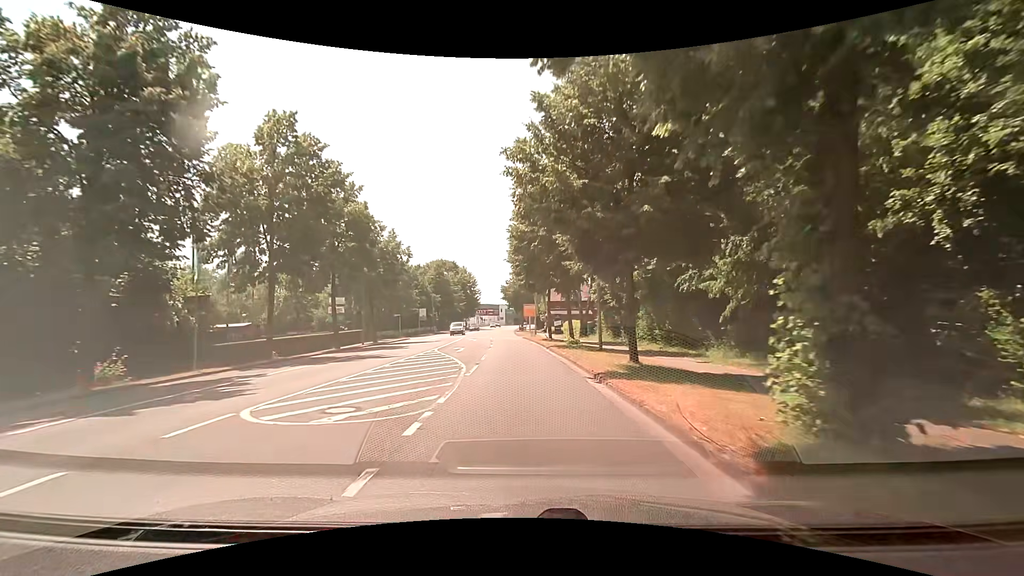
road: secondary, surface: asphalt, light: Day
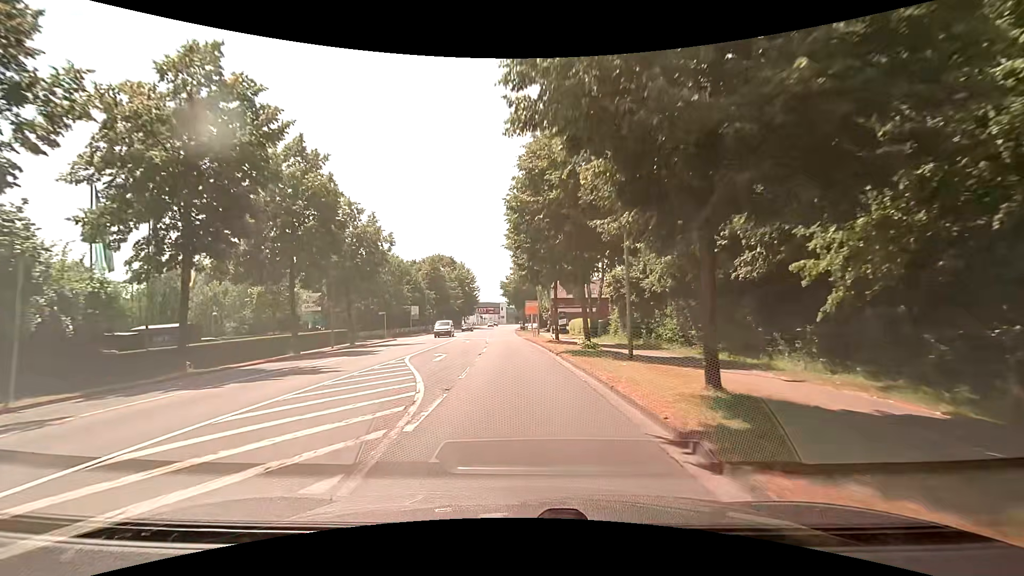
(0.0, +7.0) m; +1°
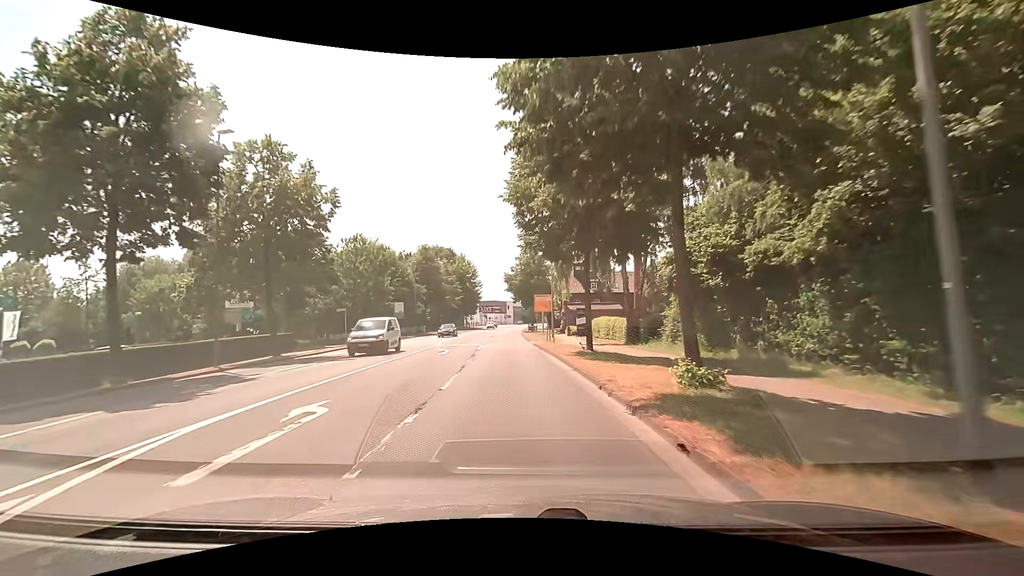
(-0.2, +14.1) m; -2°
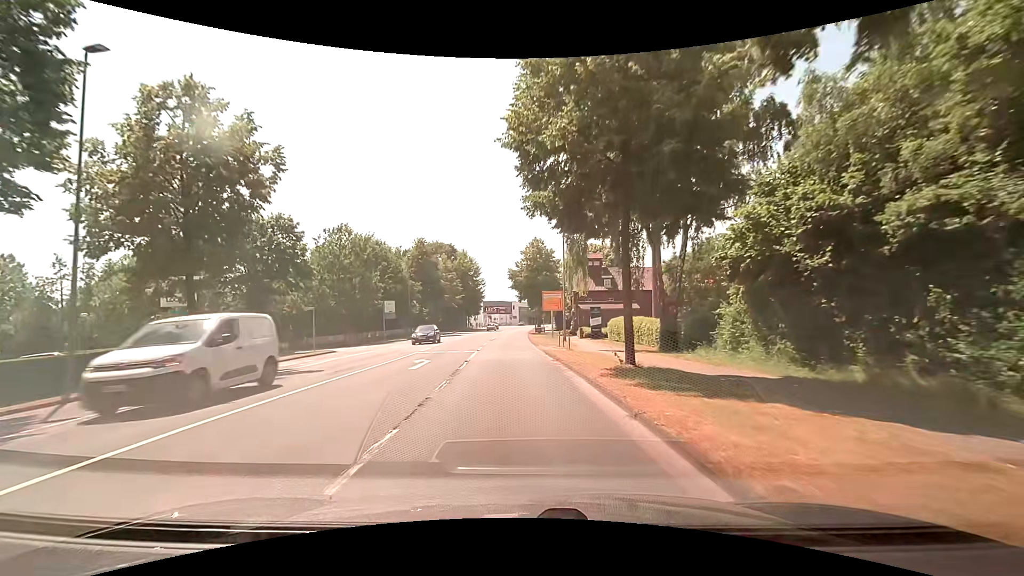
(0.0, +7.1) m; 0°
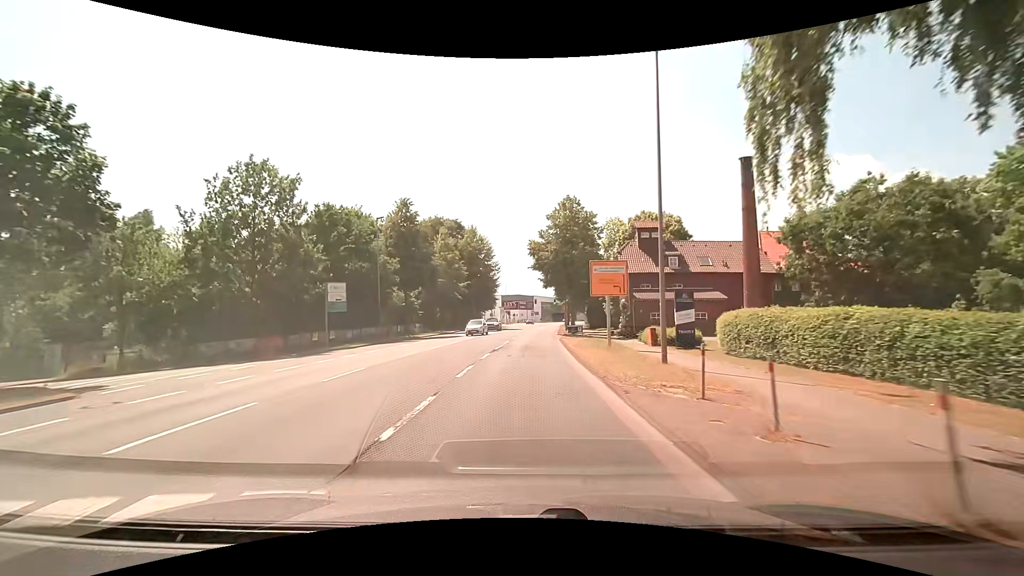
(-0.6, +21.4) m; -3°
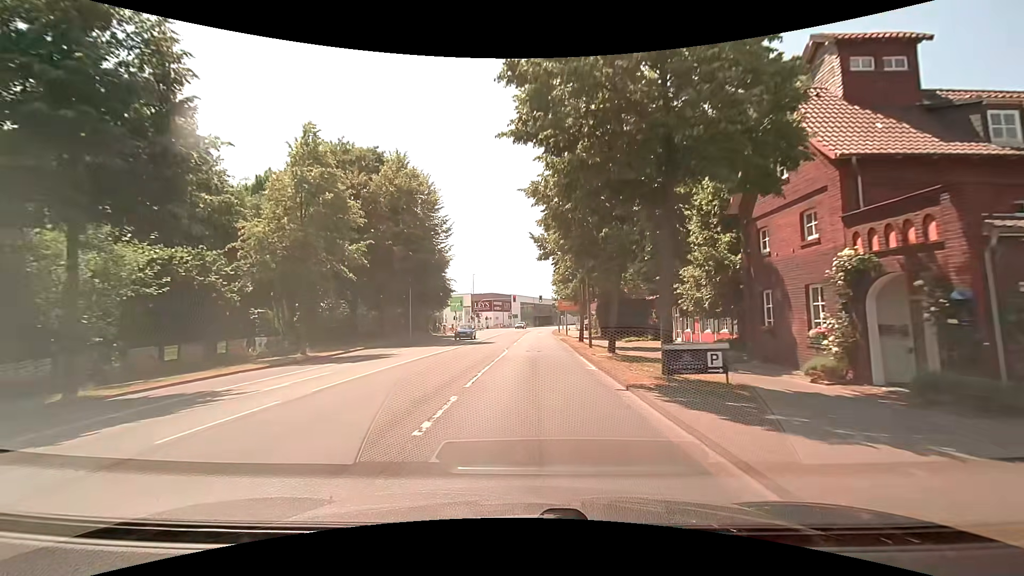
(+0.4, +35.2) m; +2°
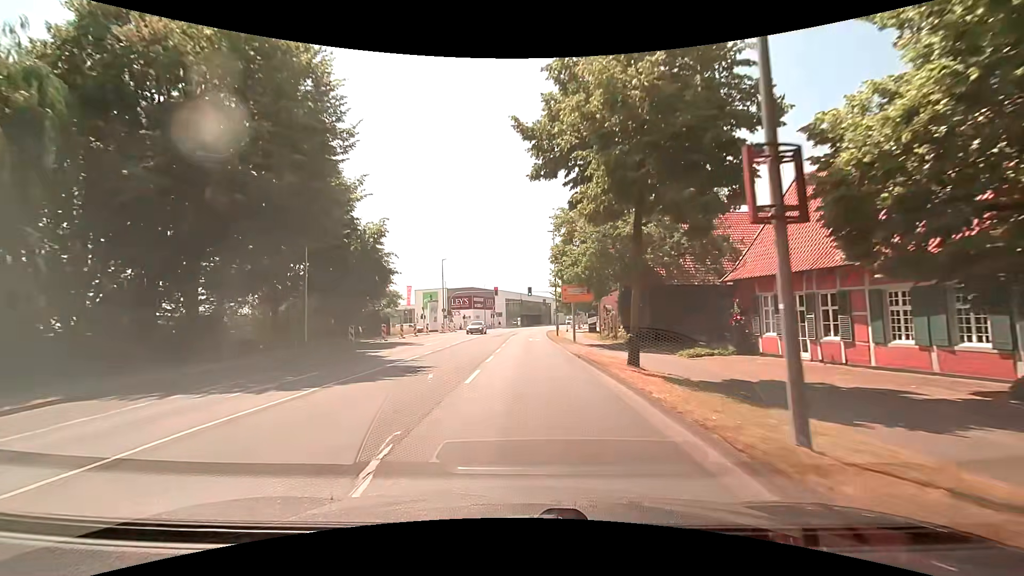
(+0.5, +21.0) m; +2°
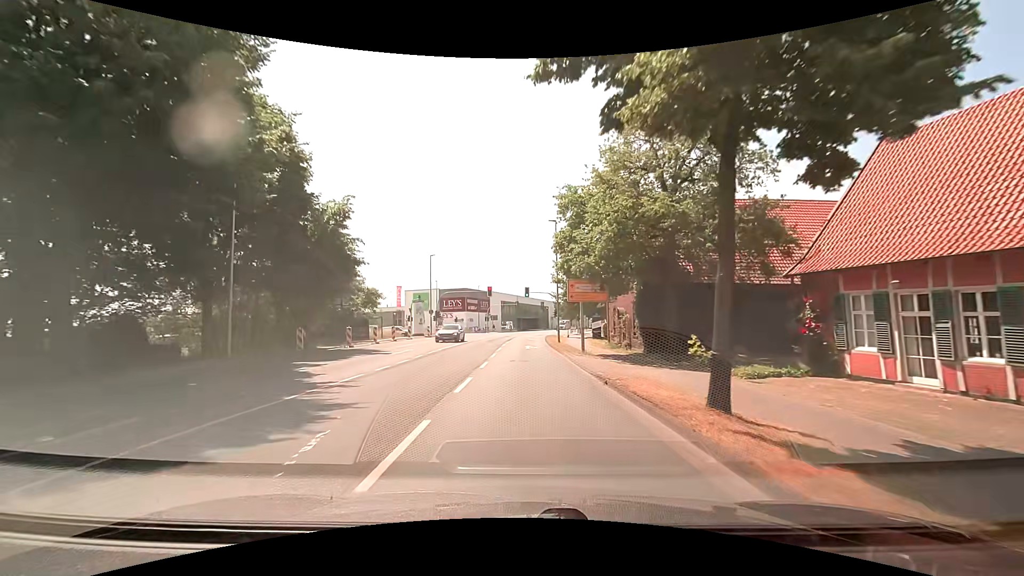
(0.0, +7.0) m; 0°
